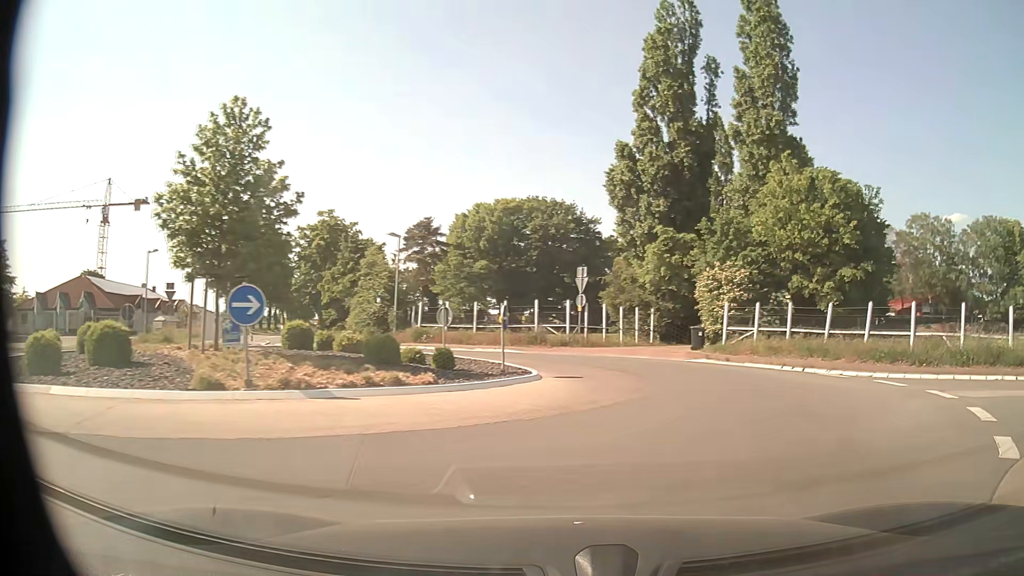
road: secondary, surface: asphalt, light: Day
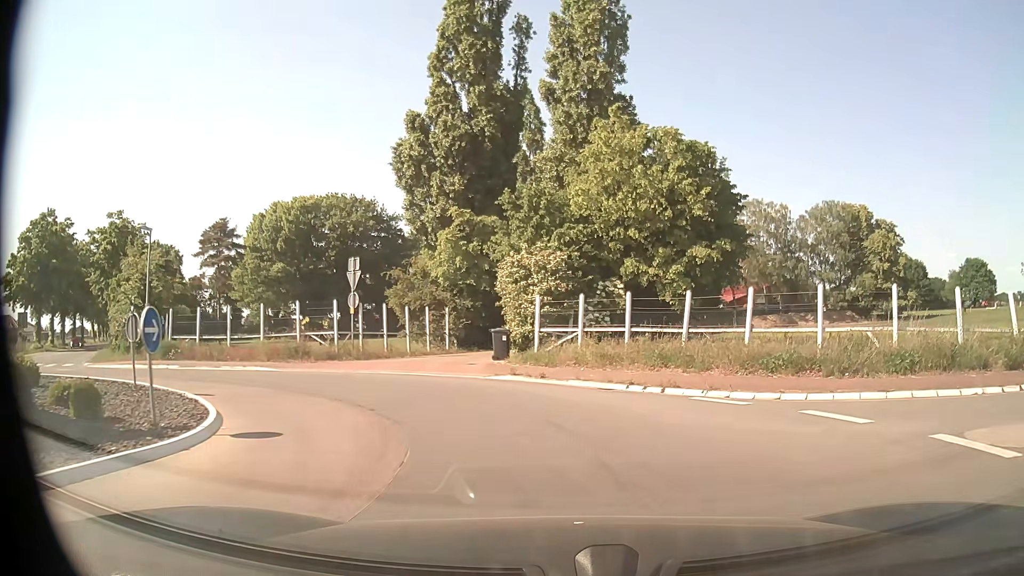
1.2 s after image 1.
(+1.3, +7.1) m; +17°
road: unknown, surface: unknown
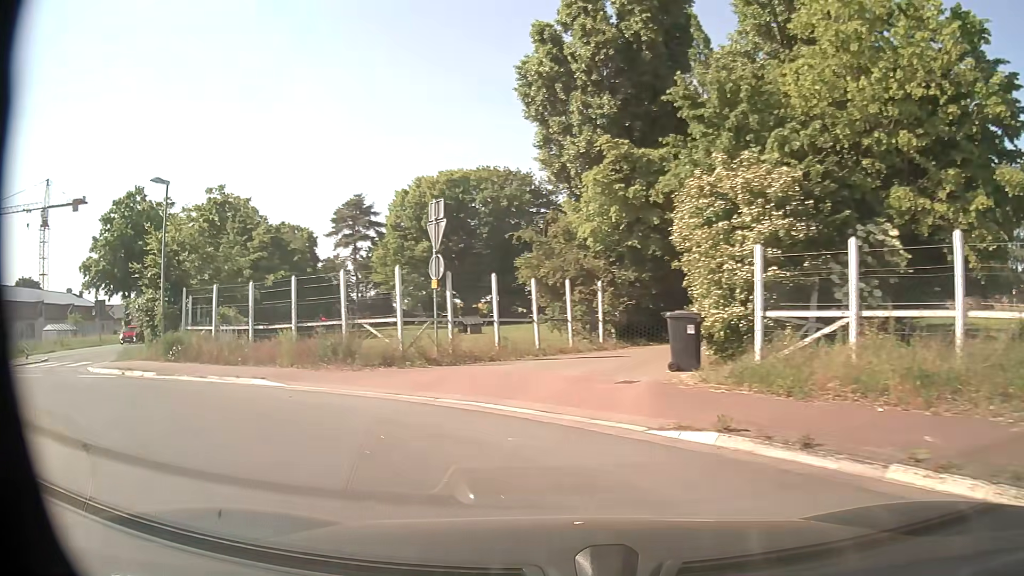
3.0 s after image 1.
(-0.6, +10.5) m; -14°
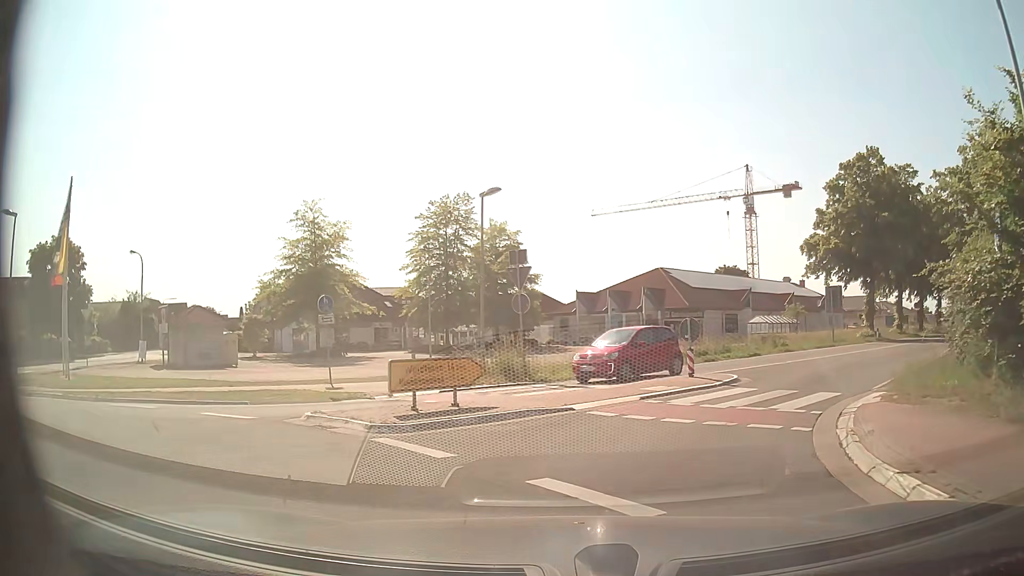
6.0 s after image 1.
(-8.5, +11.6) m; -64°
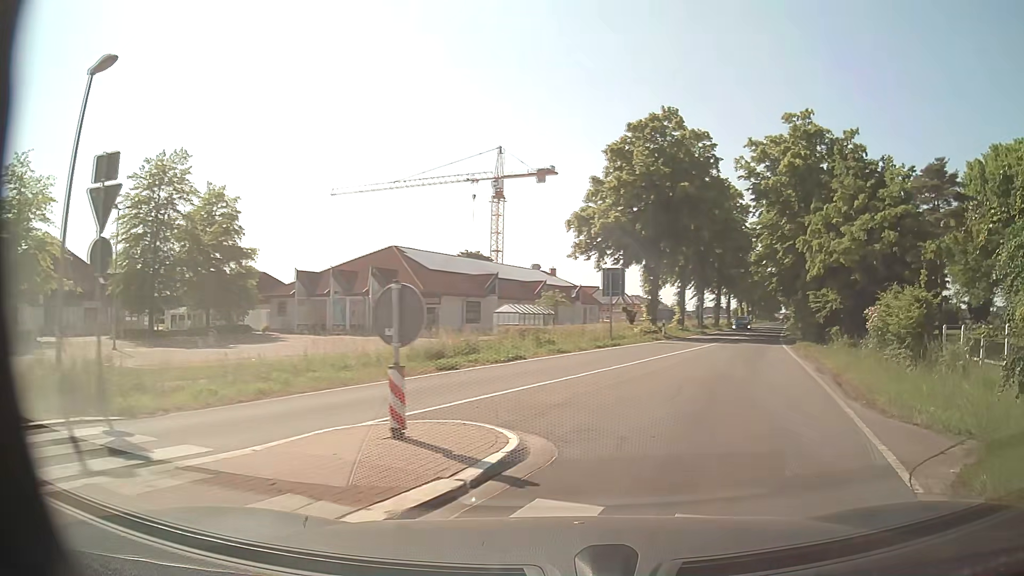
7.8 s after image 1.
(+1.6, +10.5) m; +22°
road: secondary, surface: asphalt
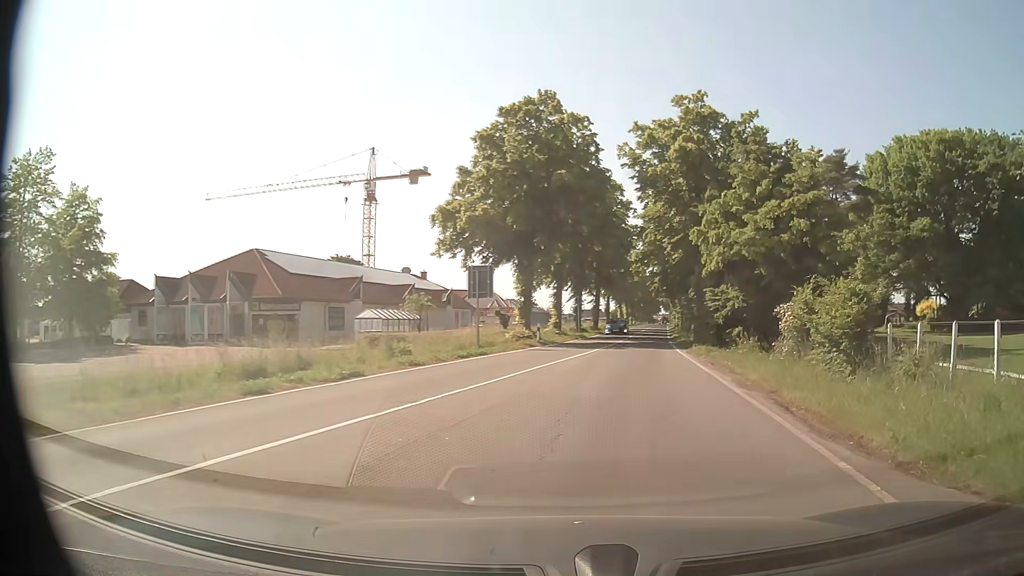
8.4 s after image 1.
(+0.4, +4.3) m; +12°
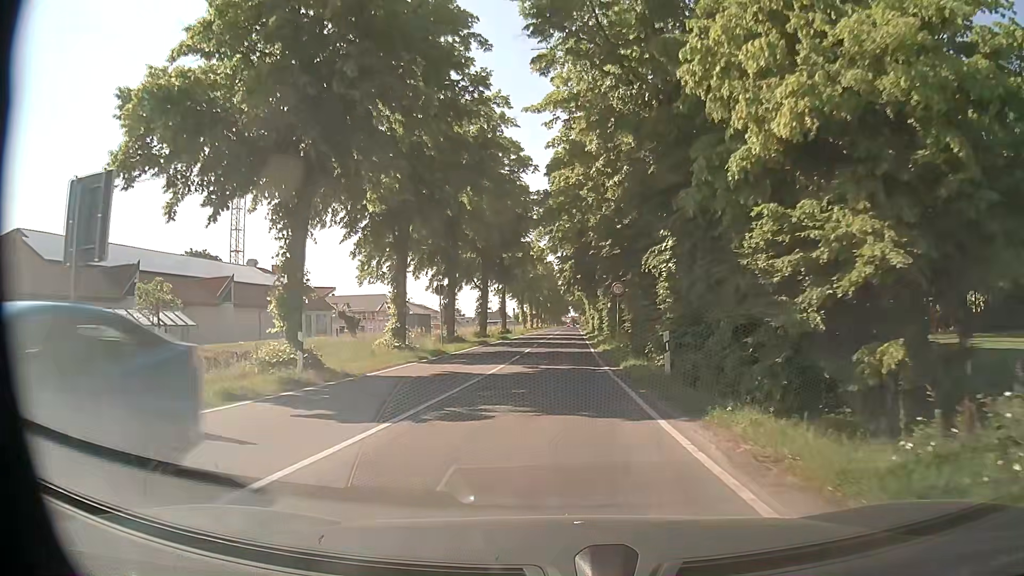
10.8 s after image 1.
(+2.3, +22.3) m; +7°
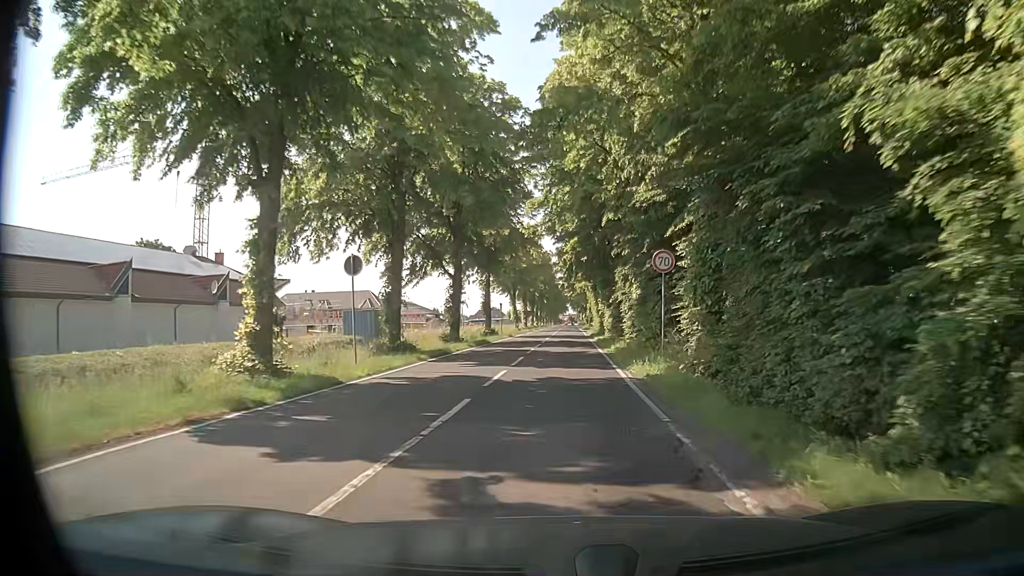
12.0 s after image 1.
(-0.1, +14.5) m; +1°
(0, +10) (0, +20) (0, +30) (0, +40) (+1, +50) (+1, +60) (+1, +70) (+1, +80) (+1, +90) (+2, +100) m
